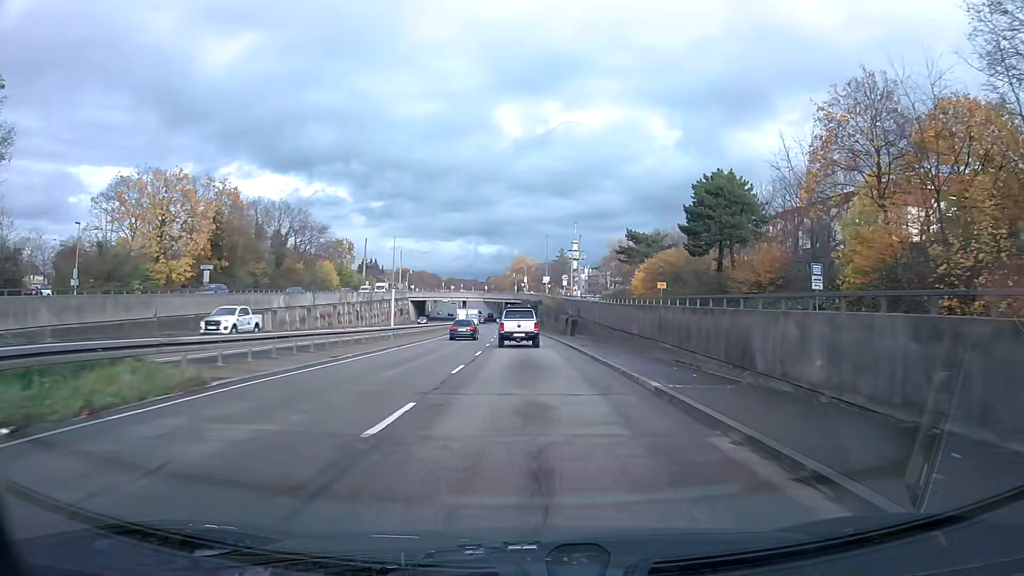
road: trunk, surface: asphalt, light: Day
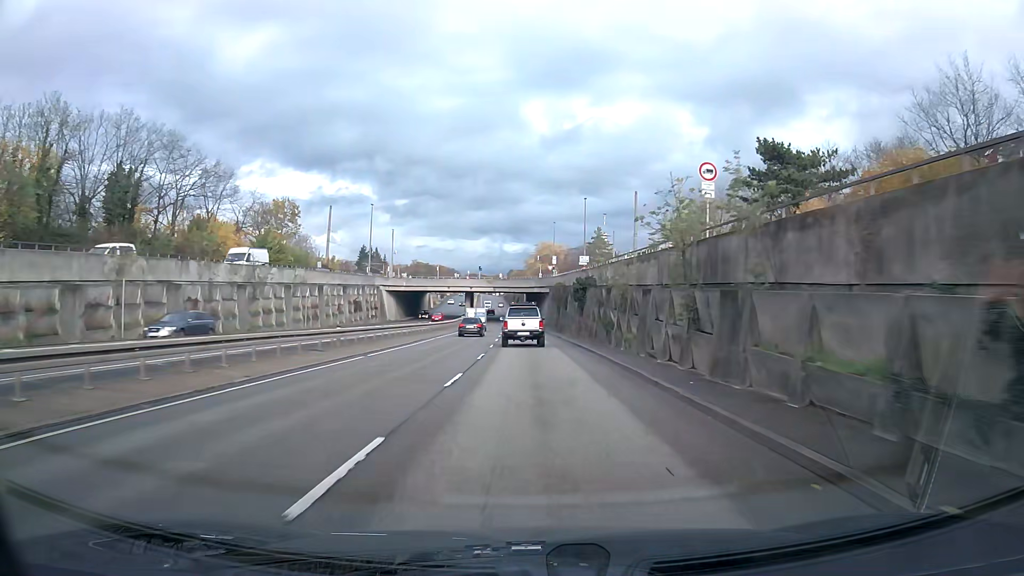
(-0.8, +47.9) m; -2°
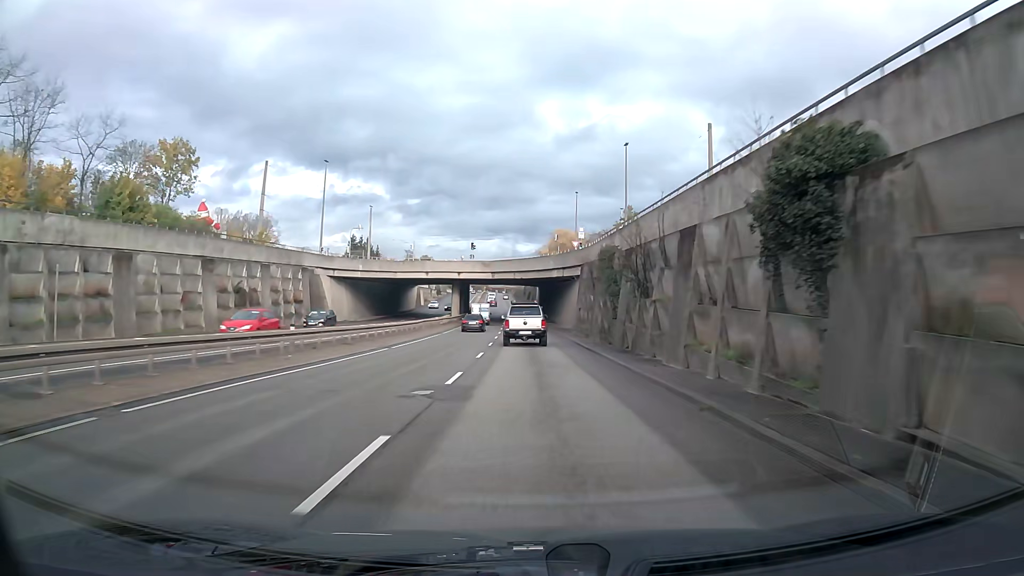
(-0.3, +35.4) m; -1°
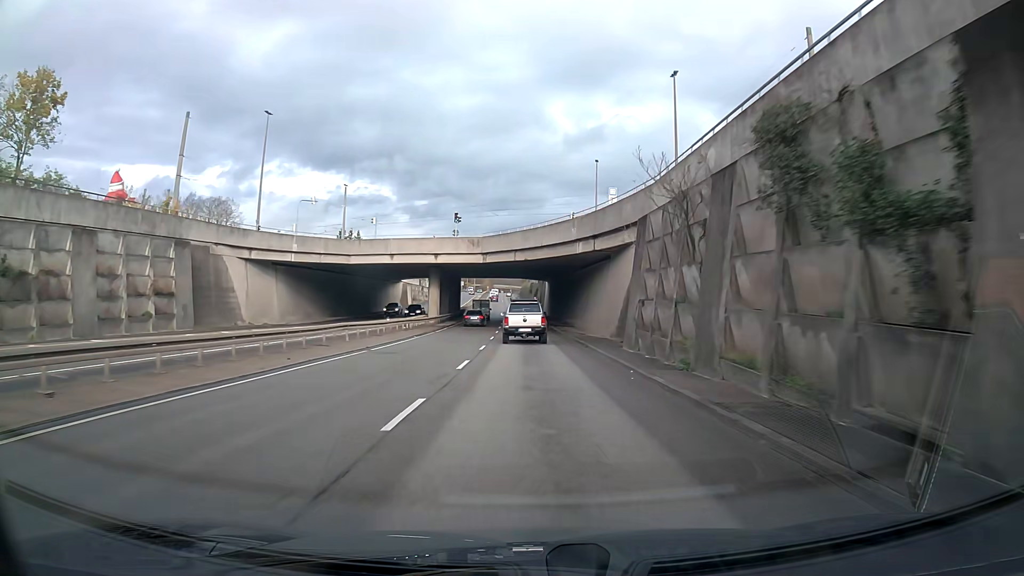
(-0.1, +23.4) m; -1°
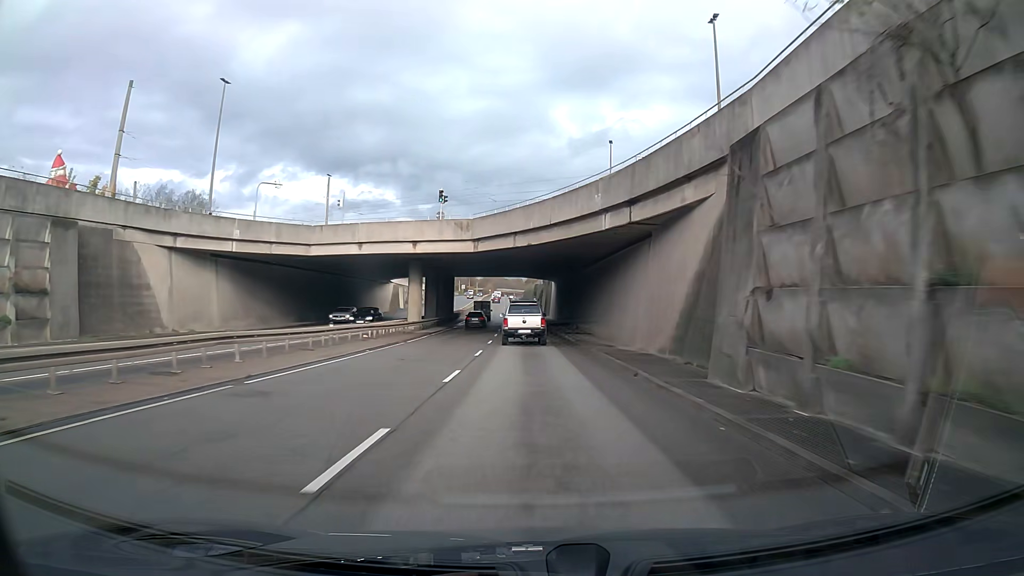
(0.0, +11.6) m; 0°
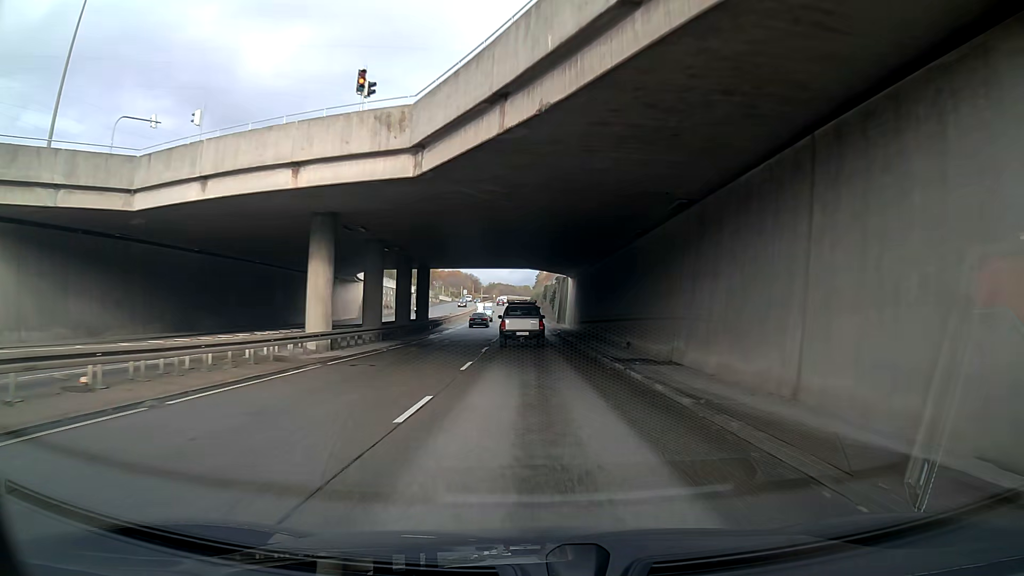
(-0.1, +23.0) m; -1°
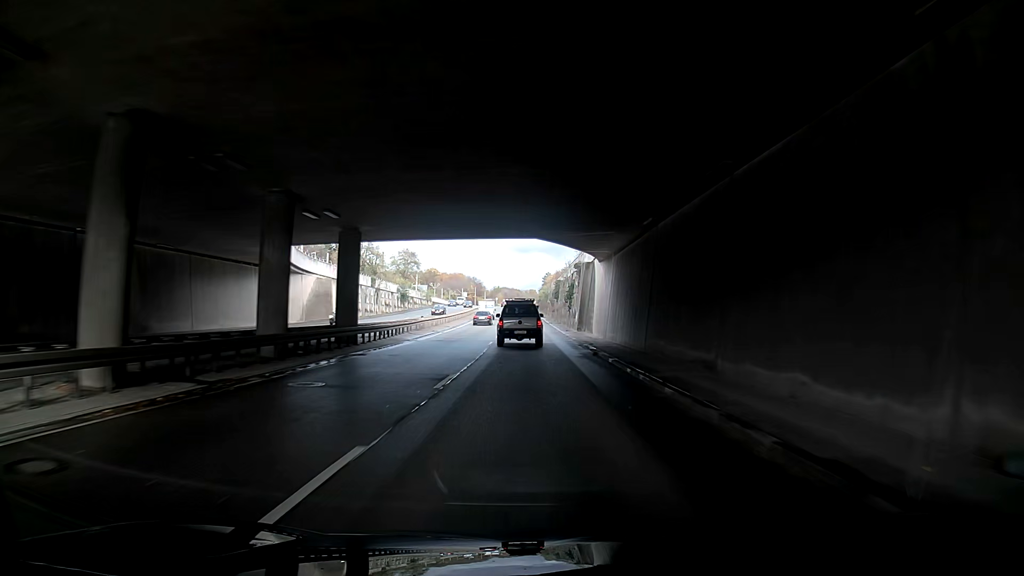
(-0.3, +22.6) m; -1°
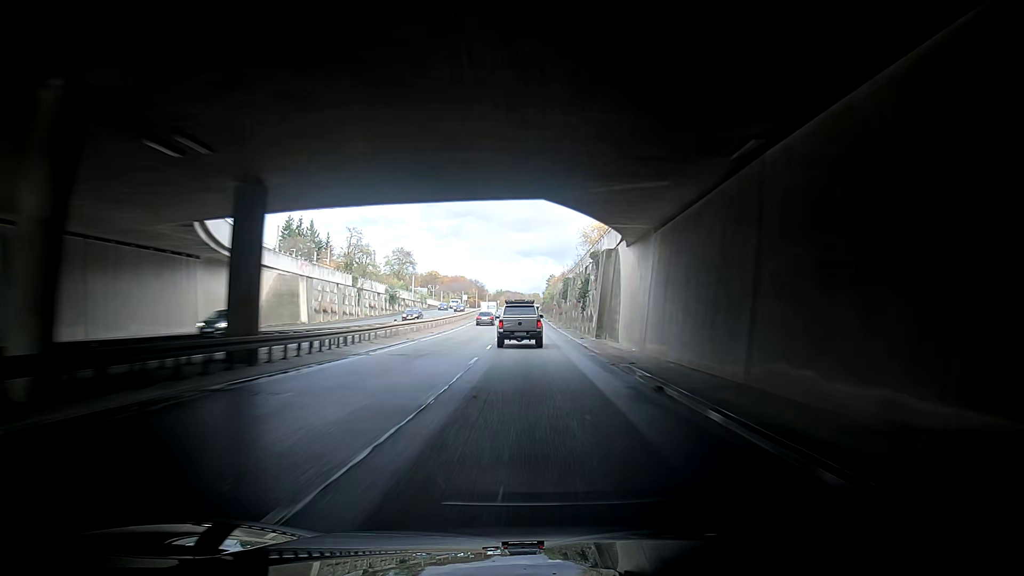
(-0.1, +11.2) m; -1°
